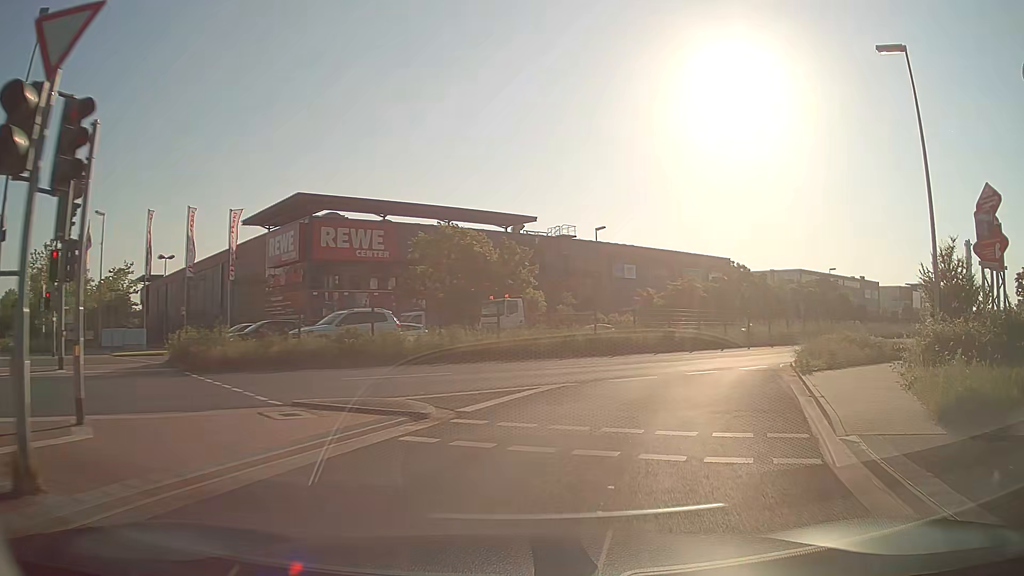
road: secondary_link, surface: asphalt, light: Day
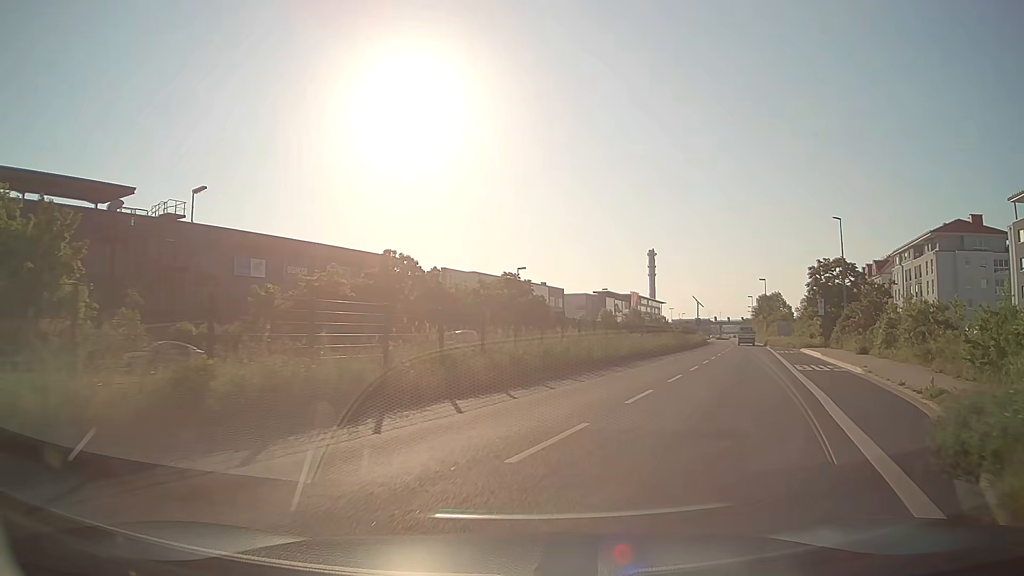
(+5.7, +21.6) m; +29°
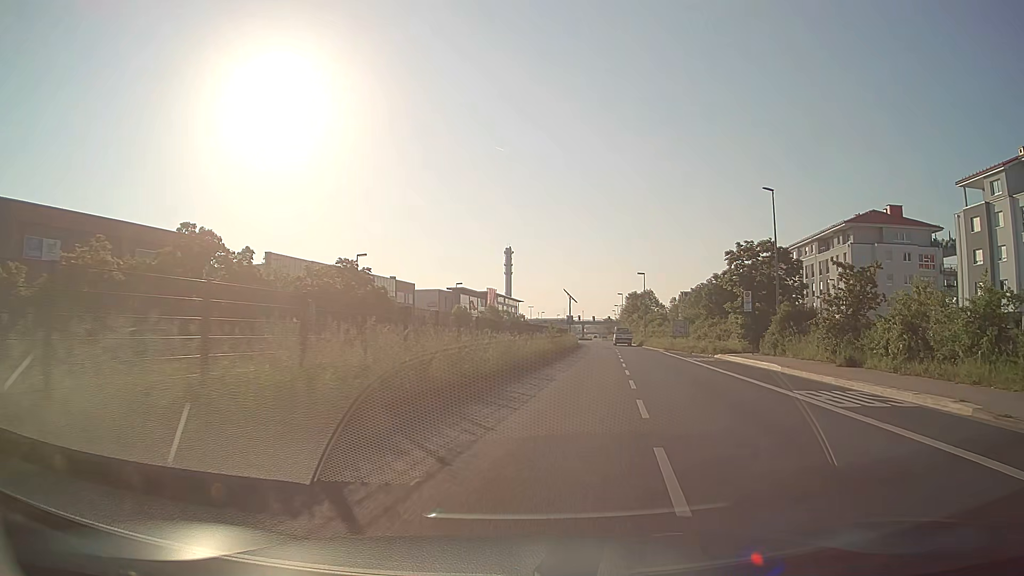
(+1.4, +13.9) m; +12°
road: primary
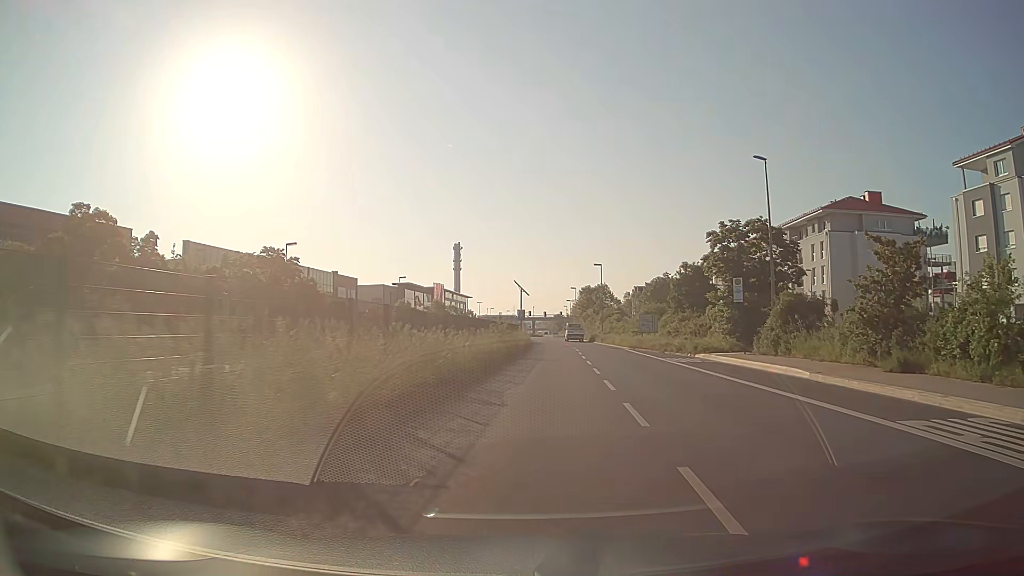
(+0.3, +7.6) m; +4°
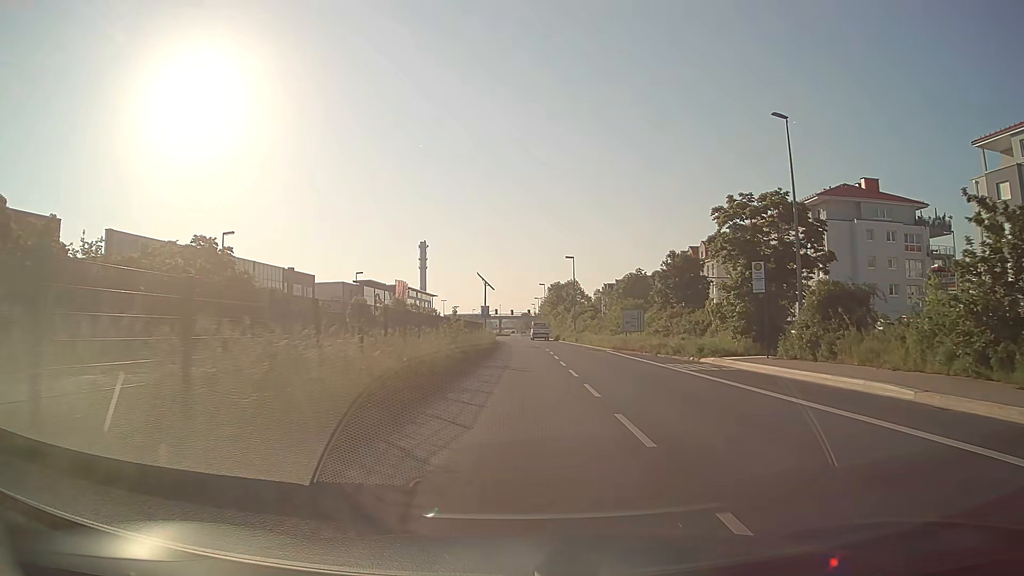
(+0.2, +7.9) m; +3°
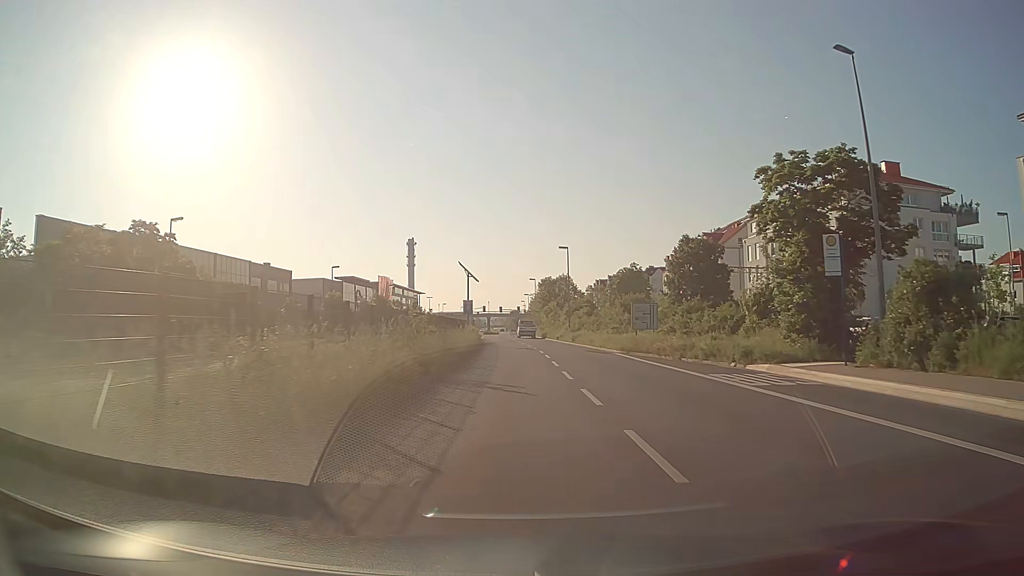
(+0.1, +8.0) m; +1°
